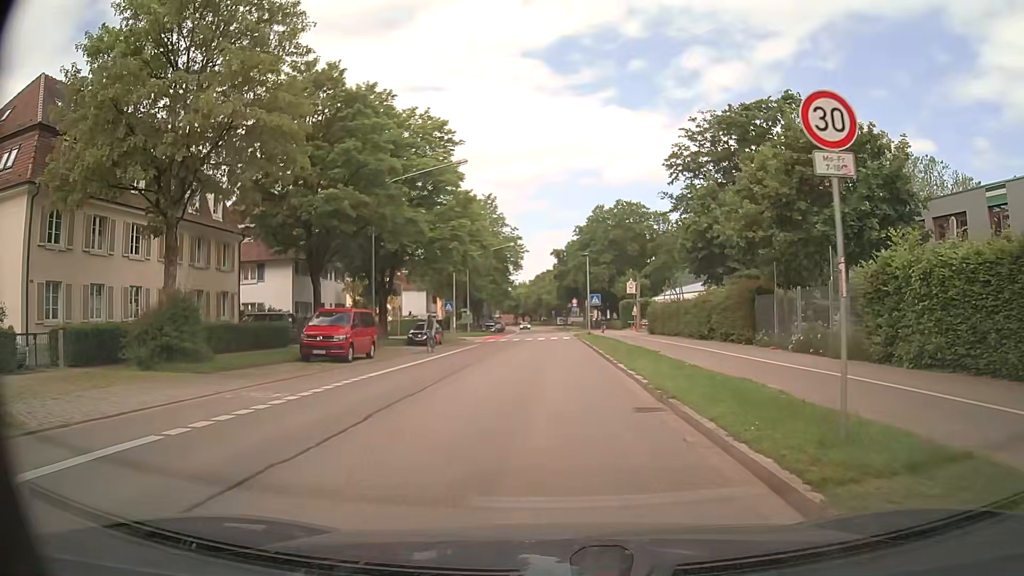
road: secondary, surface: asphalt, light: Day
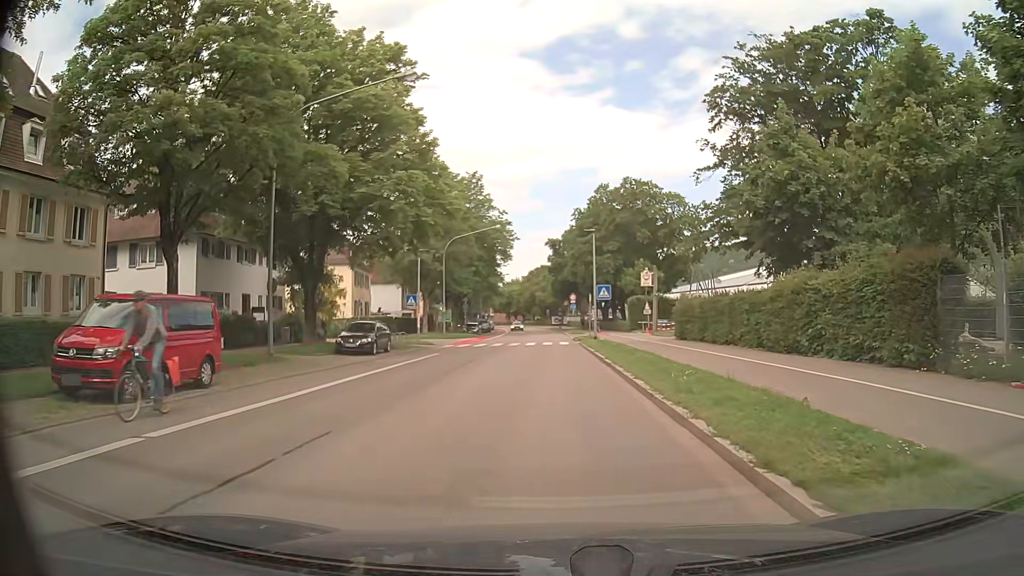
(+0.1, +13.4) m; 0°
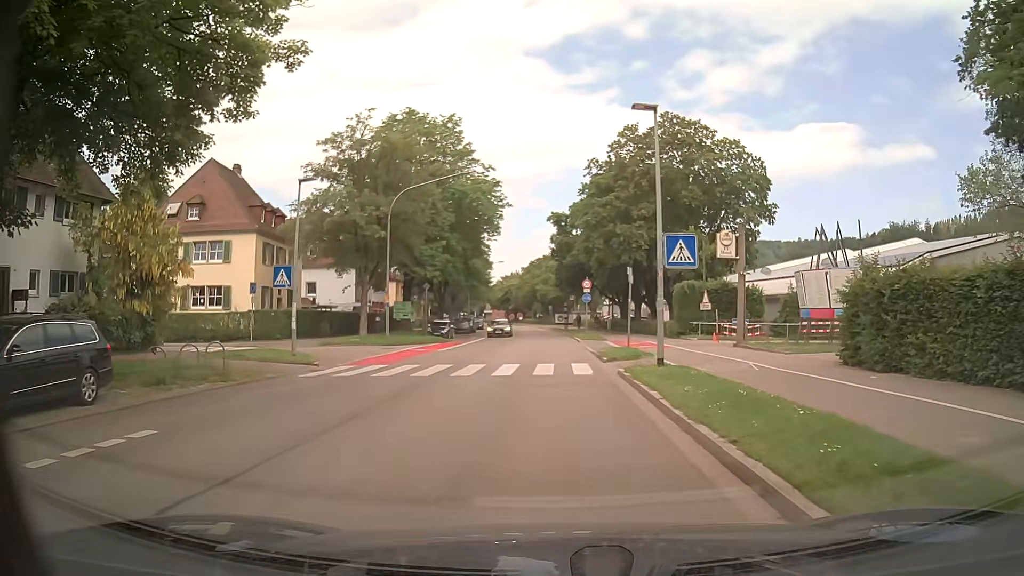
(+0.1, +22.3) m; 0°
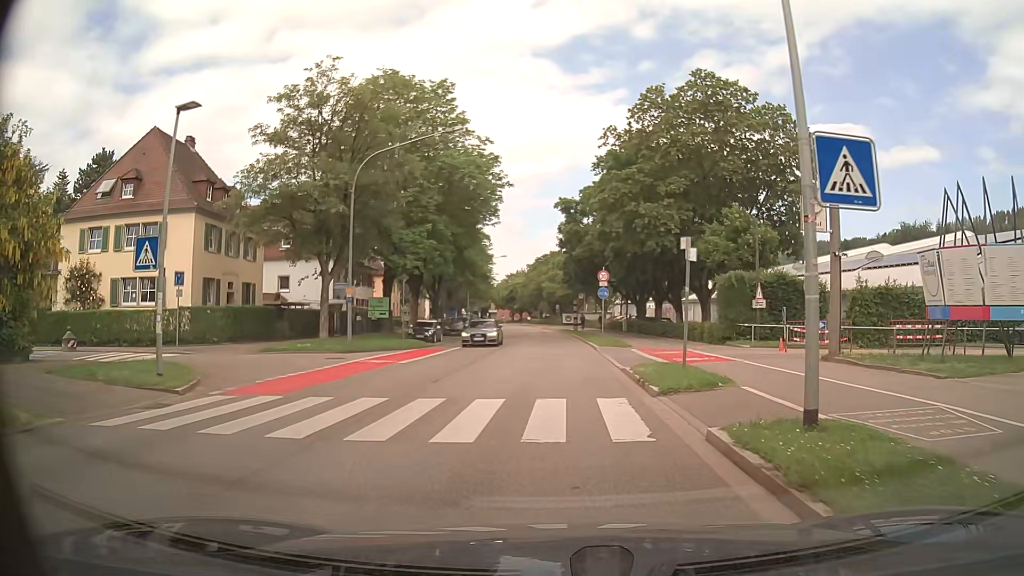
(-0.1, +8.9) m; -2°
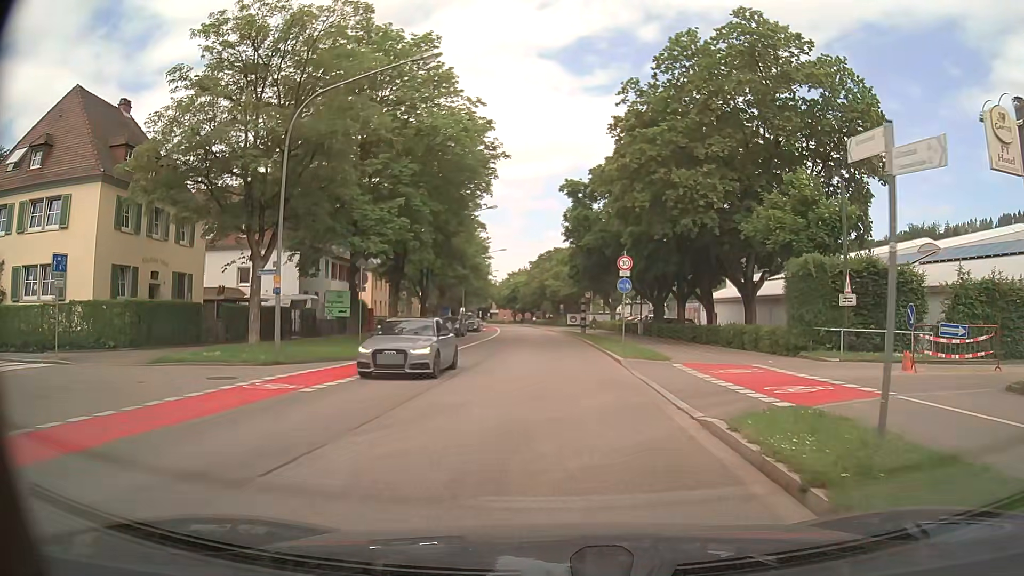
(+0.1, +9.0) m; 0°
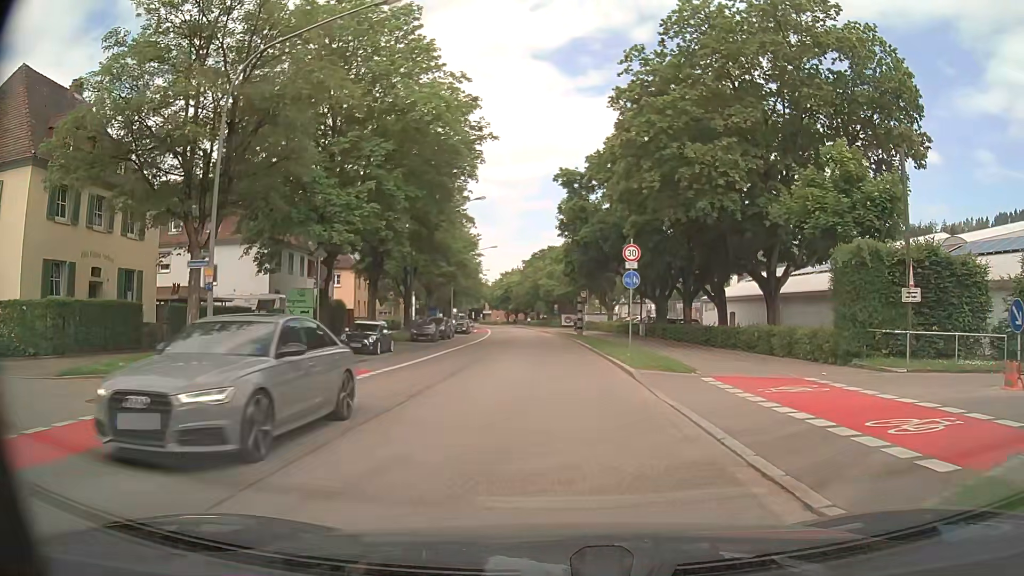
(+0.1, +4.5) m; +1°
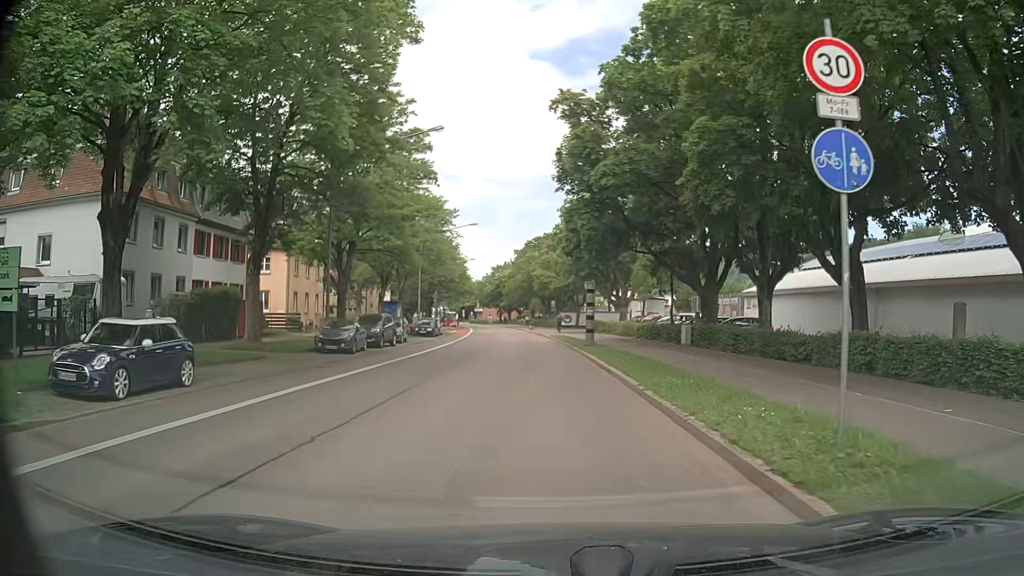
(+0.1, +17.9) m; +1°
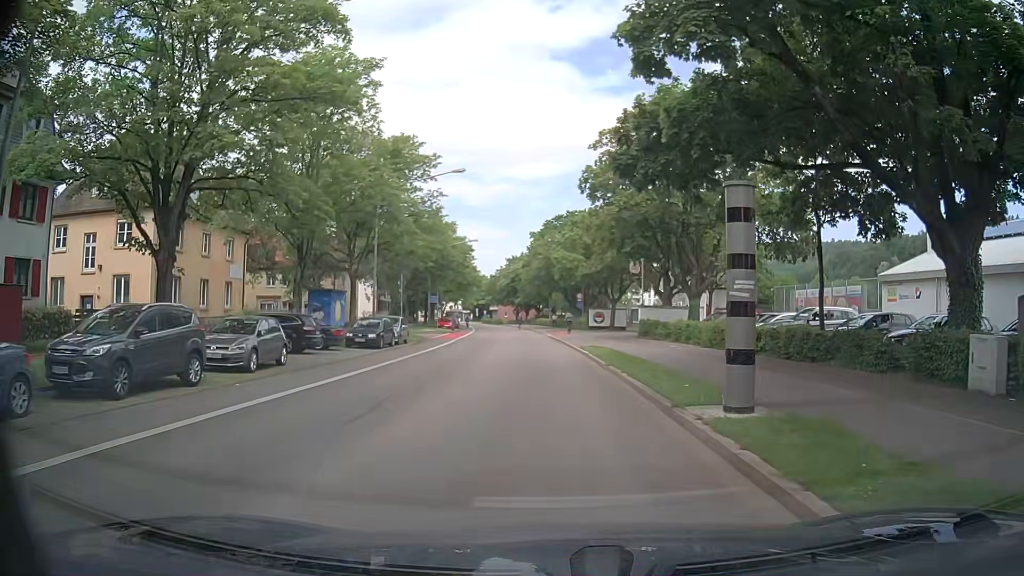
(-0.6, +22.5) m; -2°
(0, +10) (0, +20) (-1, +30) (-1, +40) (-2, +50) (-3, +60) (-4, +70) (-5, +80) (-6, +90) (-7, +100) m
